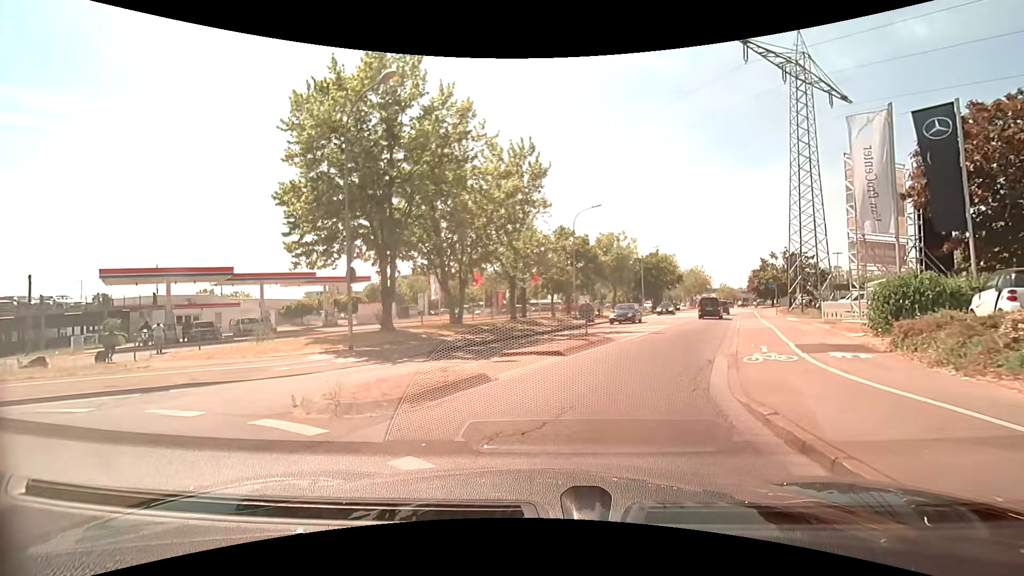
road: tertiary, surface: asphalt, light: Day
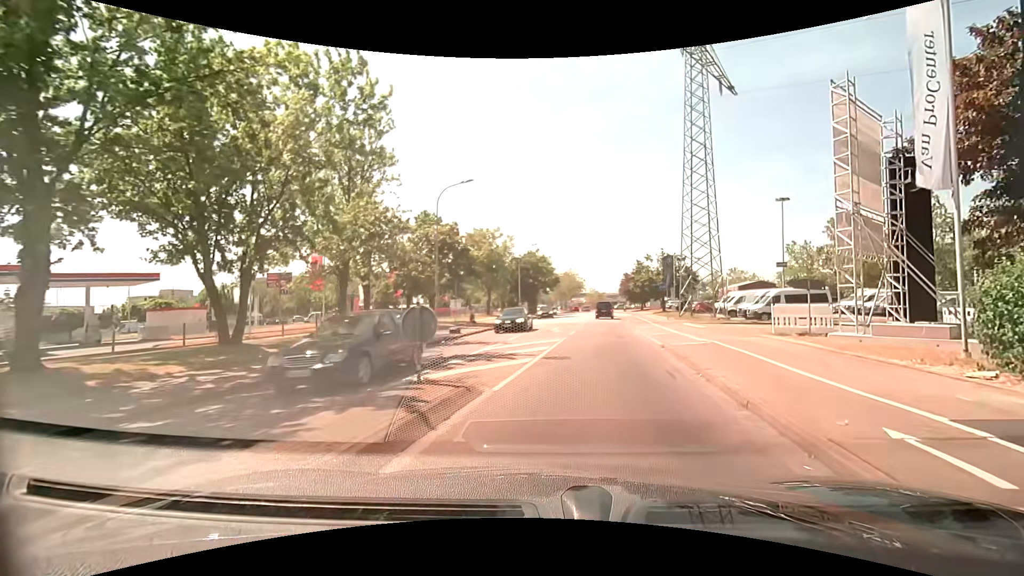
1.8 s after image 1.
(+0.9, +9.9) m; +14°
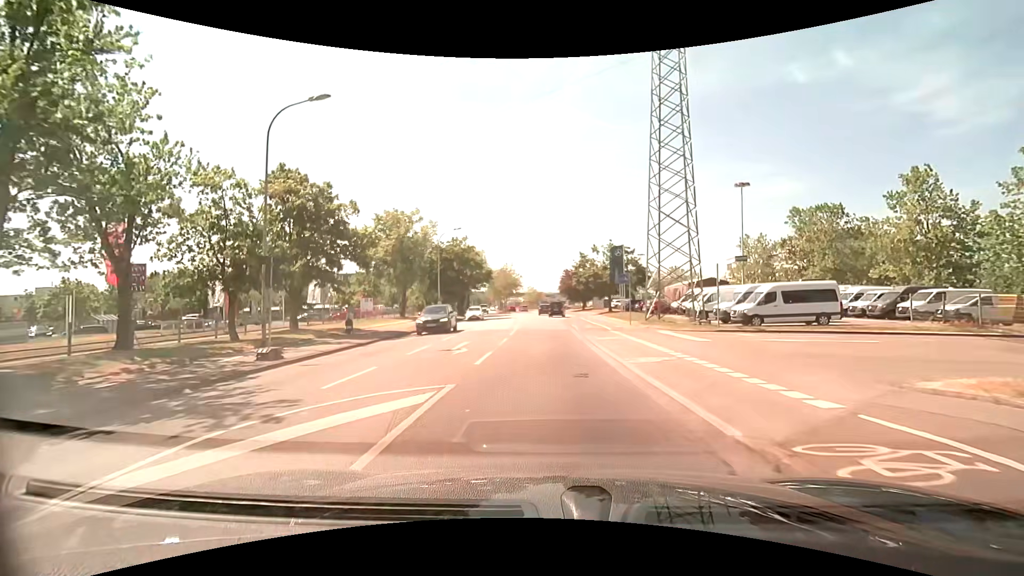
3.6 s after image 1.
(+1.2, +12.4) m; +7°
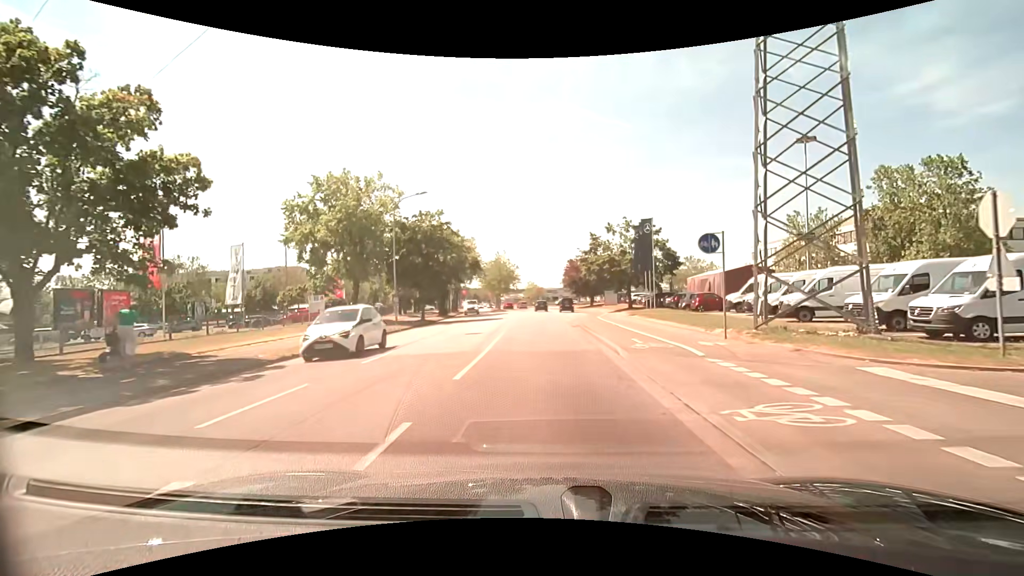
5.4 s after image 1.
(0.0, +15.0) m; 0°
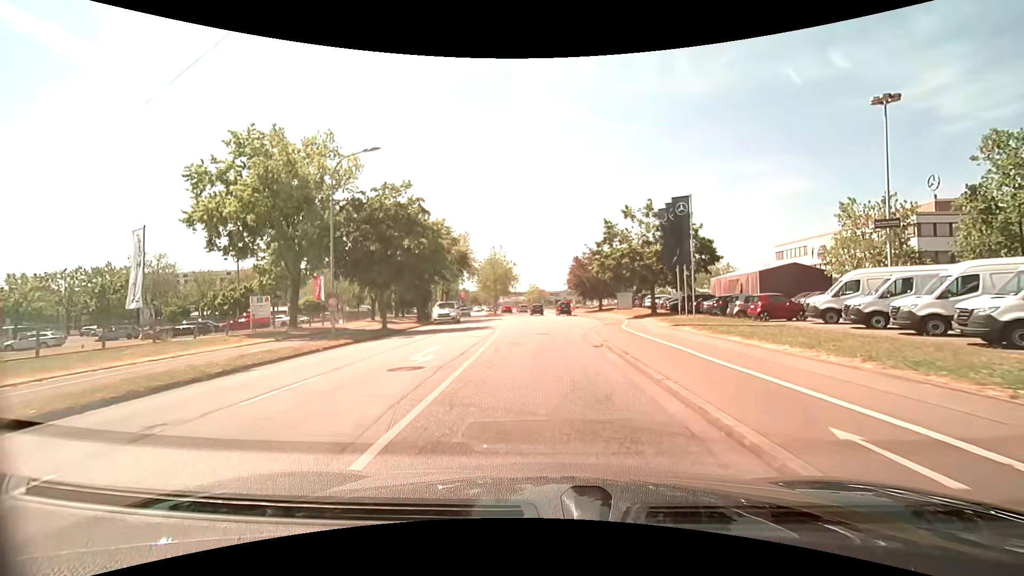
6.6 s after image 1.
(-0.1, +10.6) m; 0°
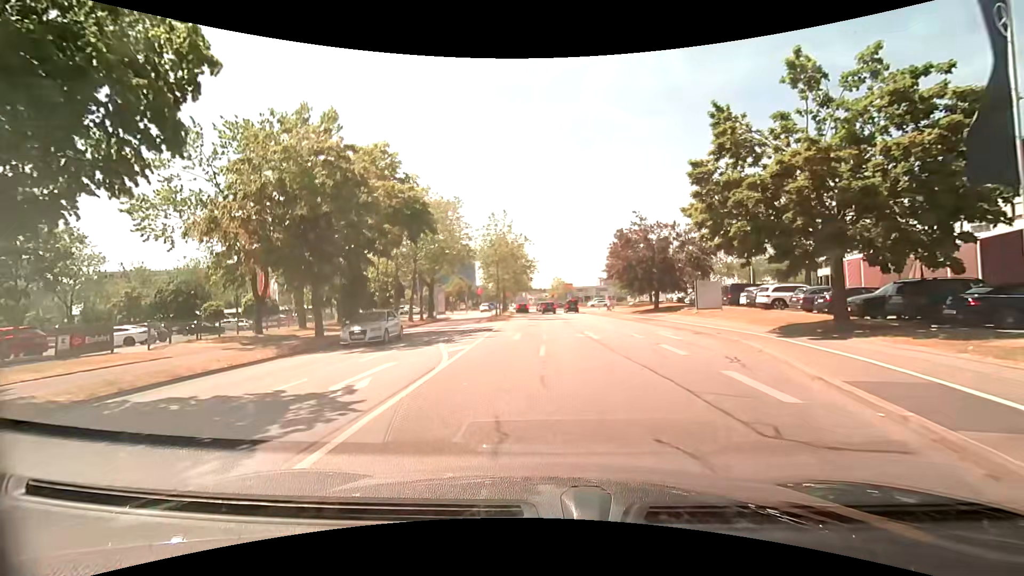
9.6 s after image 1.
(-0.2, +24.3) m; -3°
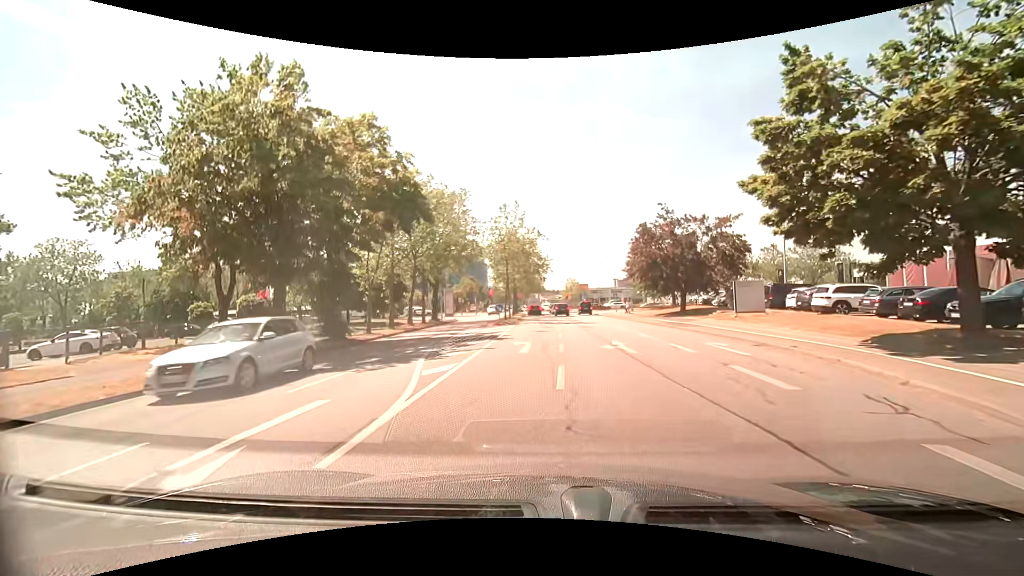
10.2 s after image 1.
(-0.1, +4.6) m; -2°
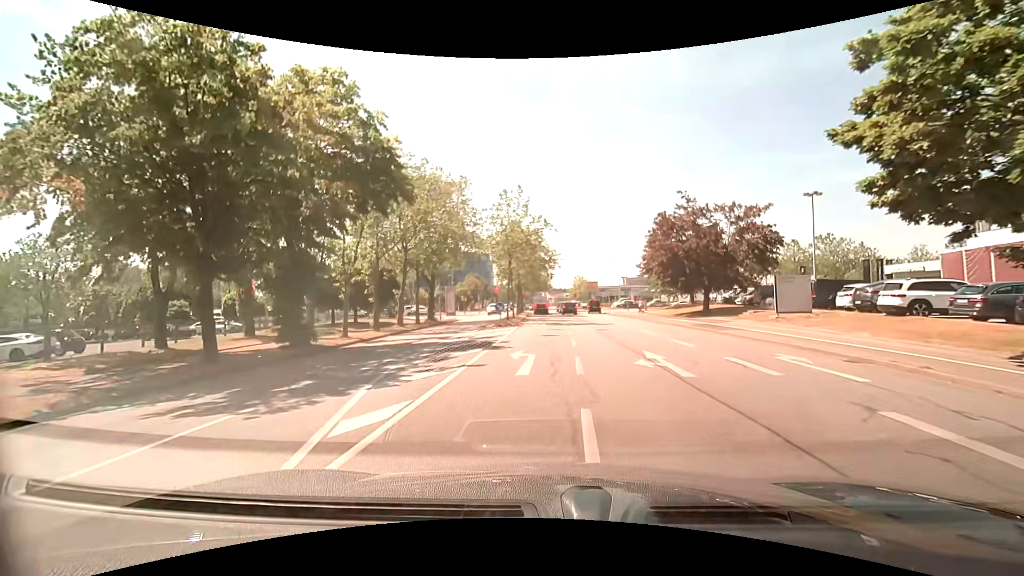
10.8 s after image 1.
(0.0, +4.5) m; -1°
